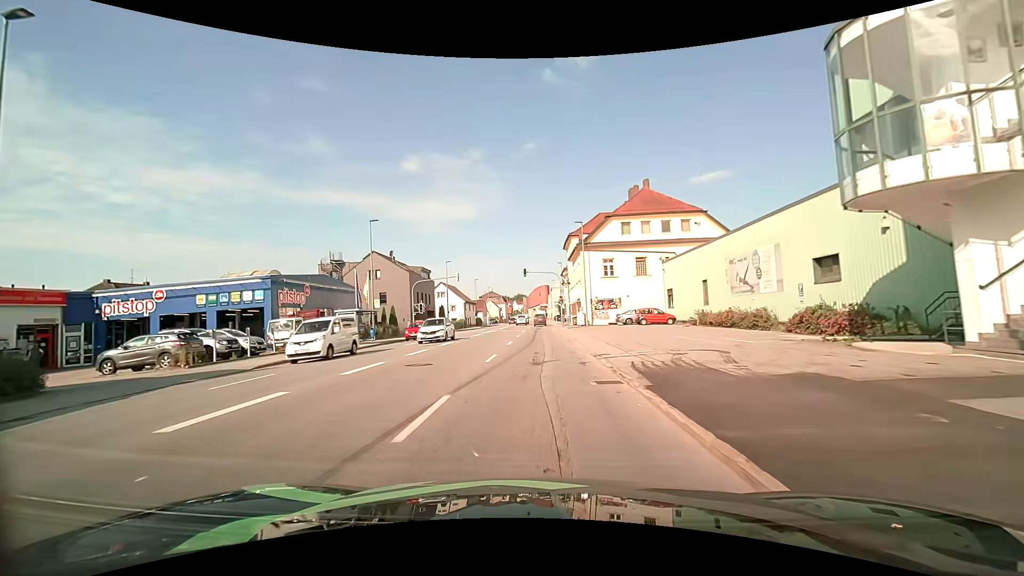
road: tertiary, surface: asphalt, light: Day
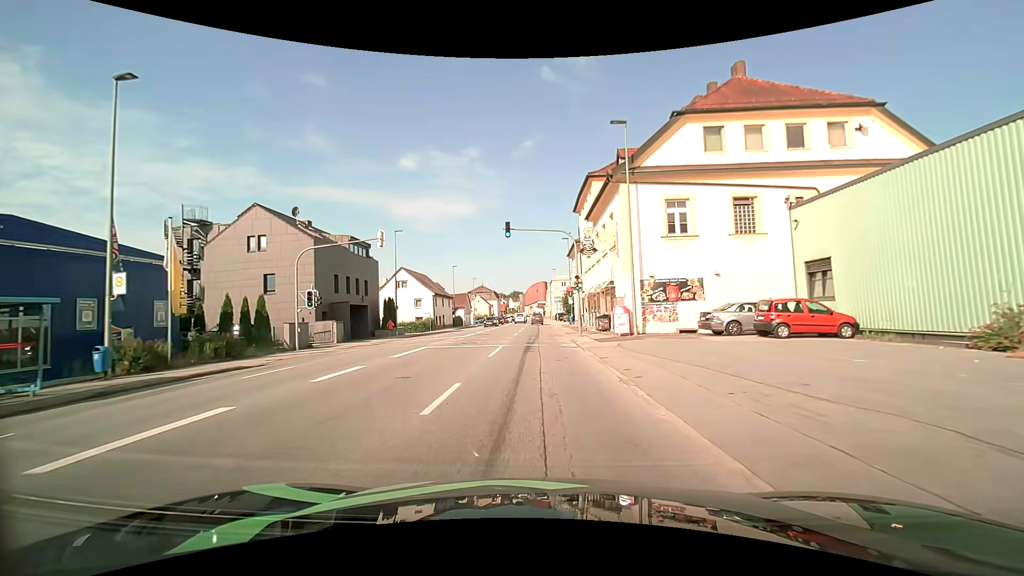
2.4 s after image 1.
(+0.4, +25.7) m; +2°
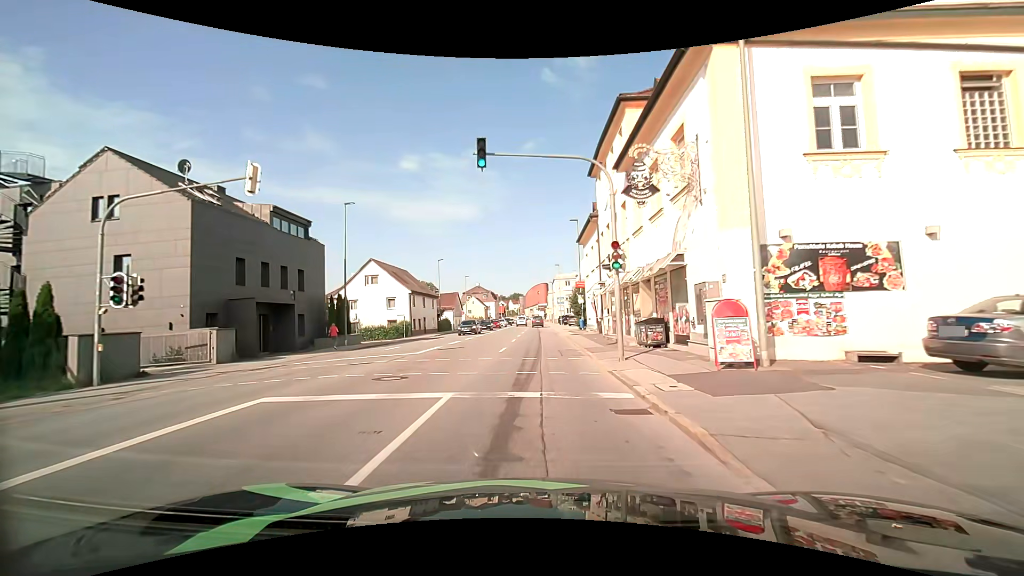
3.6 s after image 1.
(-0.2, +13.2) m; -1°
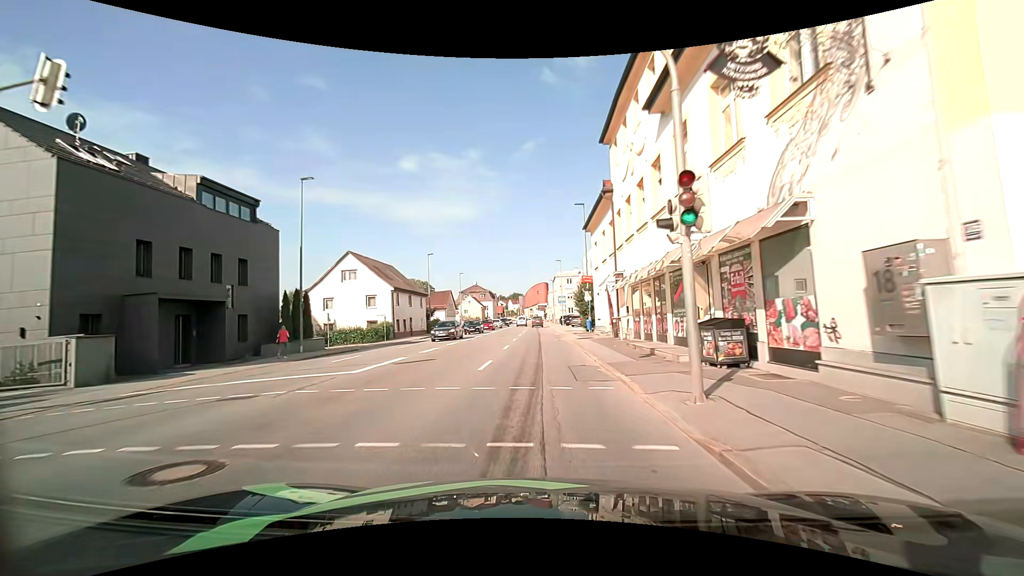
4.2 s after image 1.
(0.0, +6.7) m; 0°
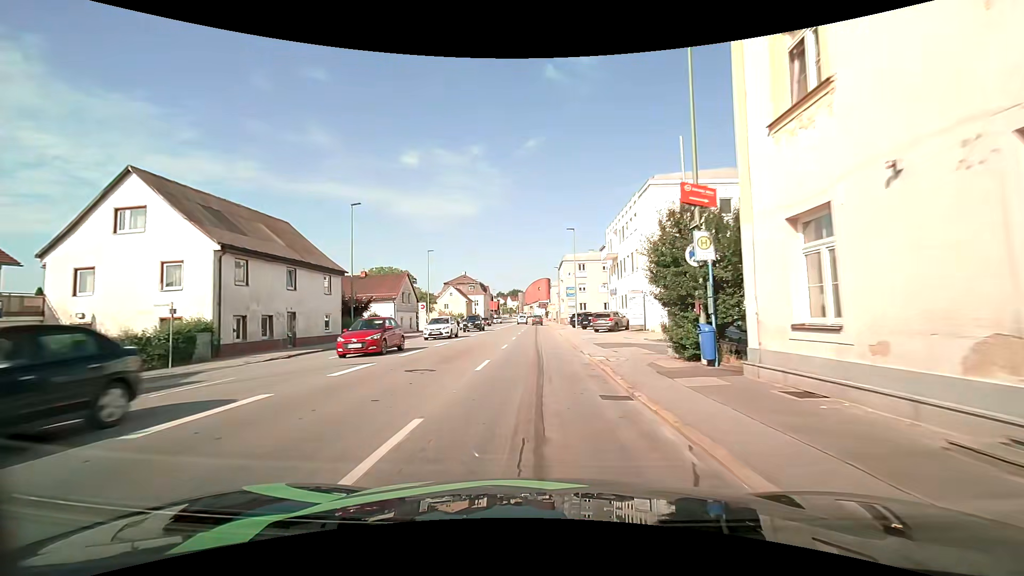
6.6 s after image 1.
(-0.1, +27.3) m; 0°
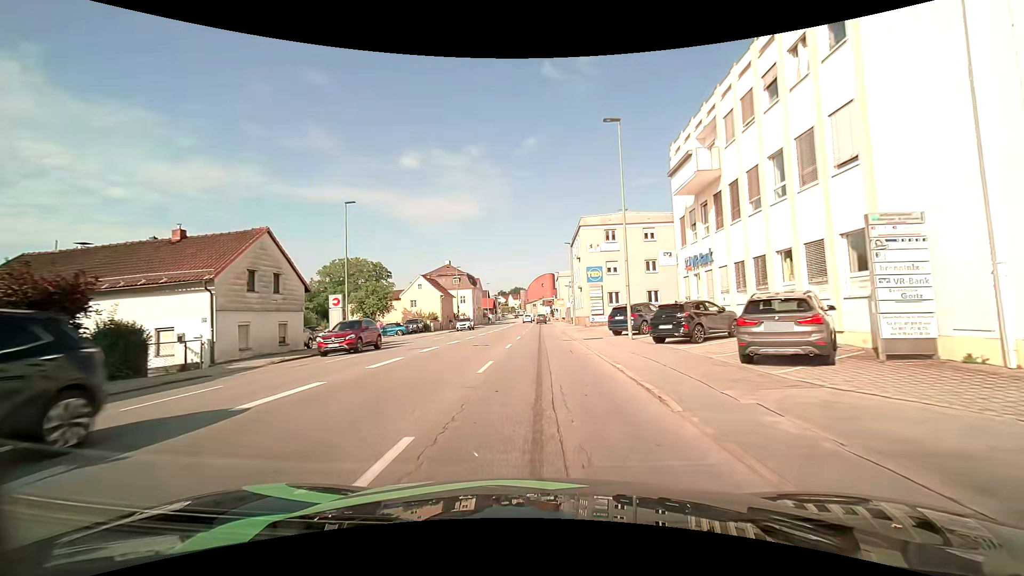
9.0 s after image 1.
(0.0, +28.1) m; 0°
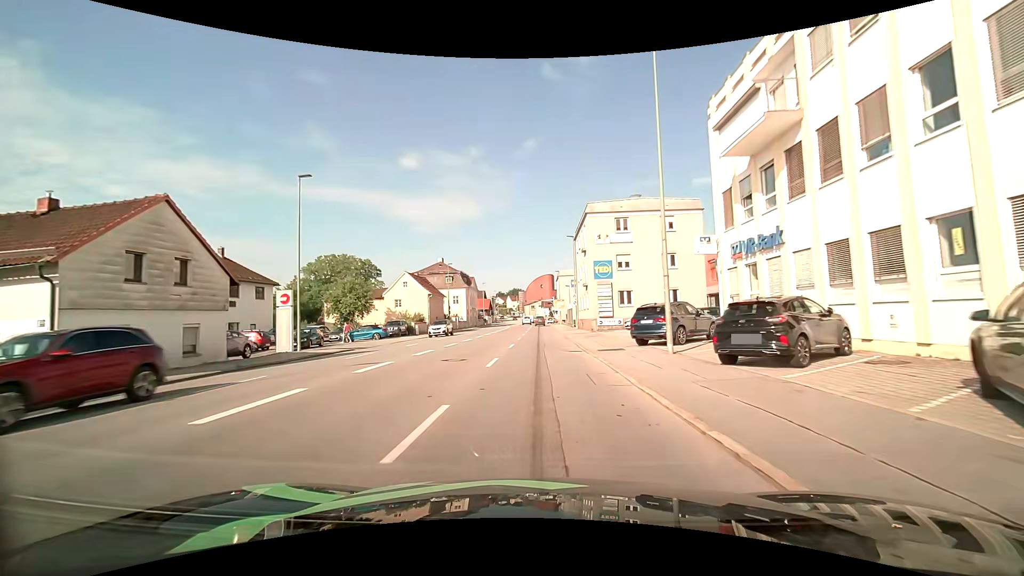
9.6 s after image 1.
(0.0, +7.0) m; 0°
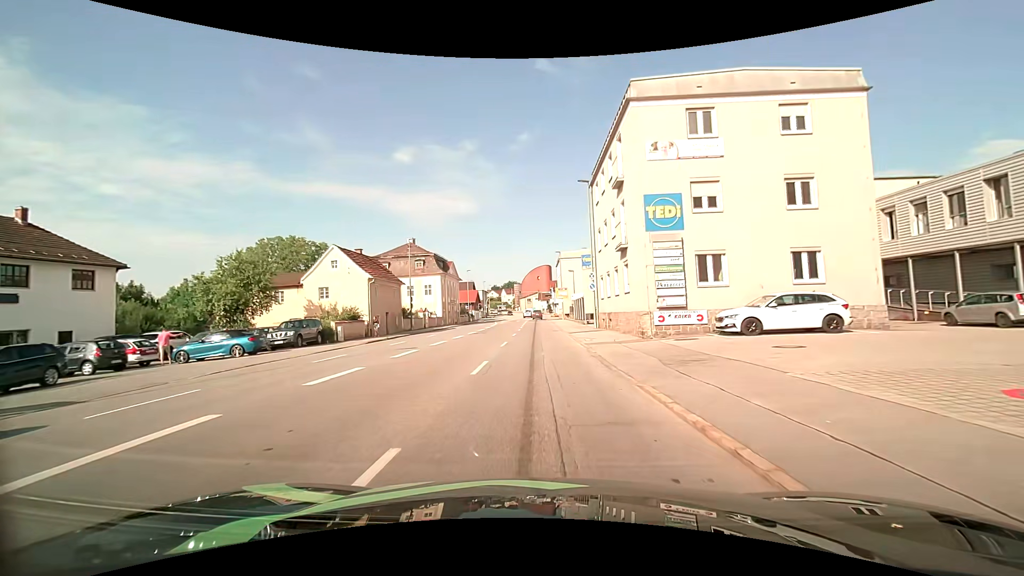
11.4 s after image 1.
(+0.1, +20.7) m; +1°
(0, +10) (0, +20) (0, +30) (0, +40) (-1, +50) (-1, +60) (-1, +70) (-1, +80) (-1, +90) (0, +100) m
